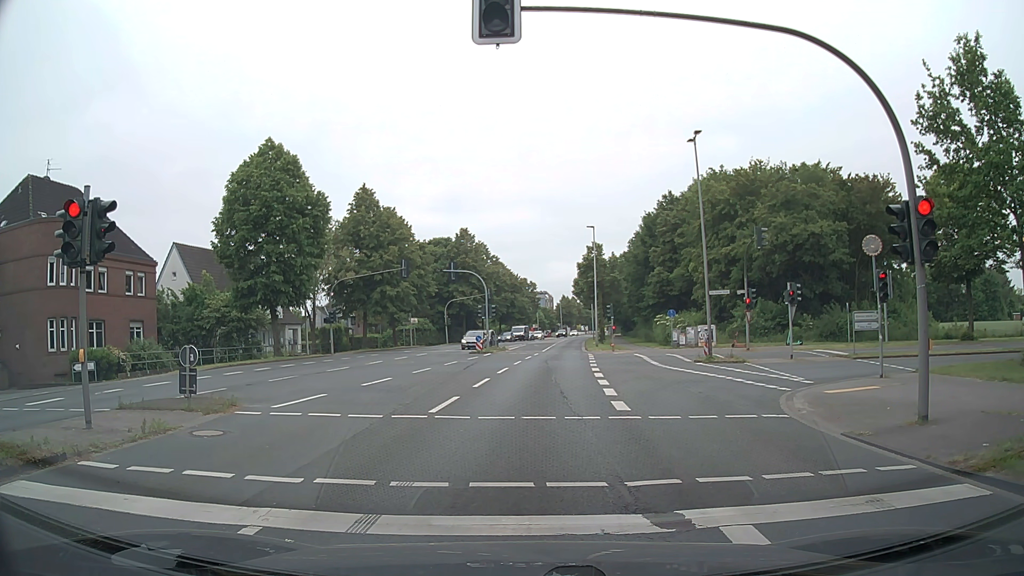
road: secondary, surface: asphalt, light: Day
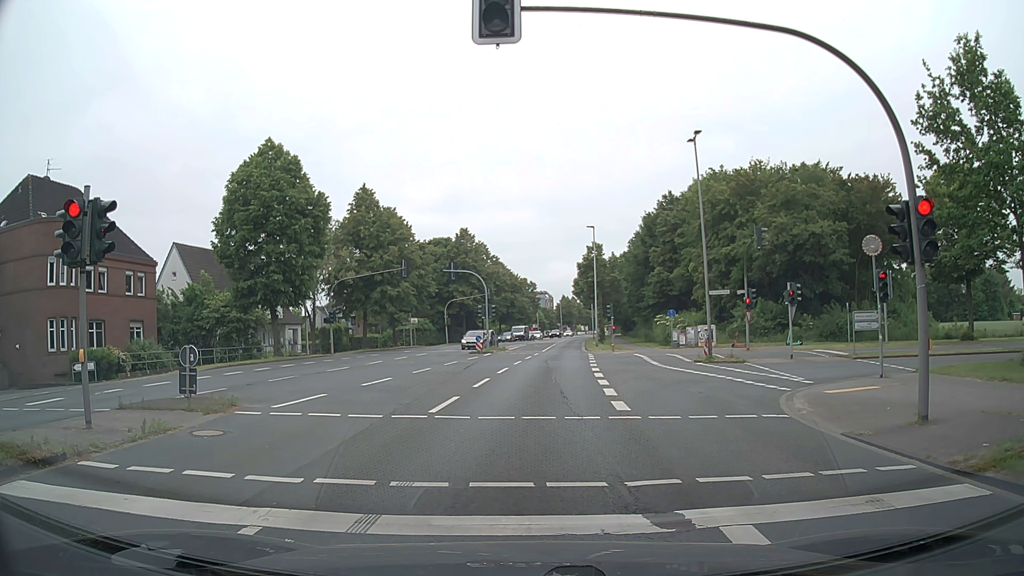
(0.0, 0.0) m; 0°
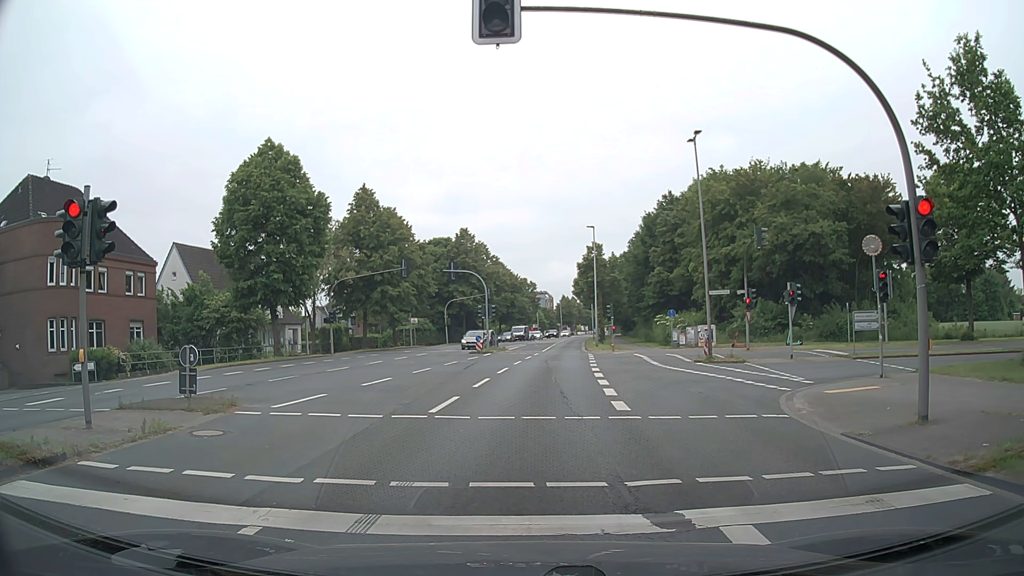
(0.0, 0.0) m; 0°
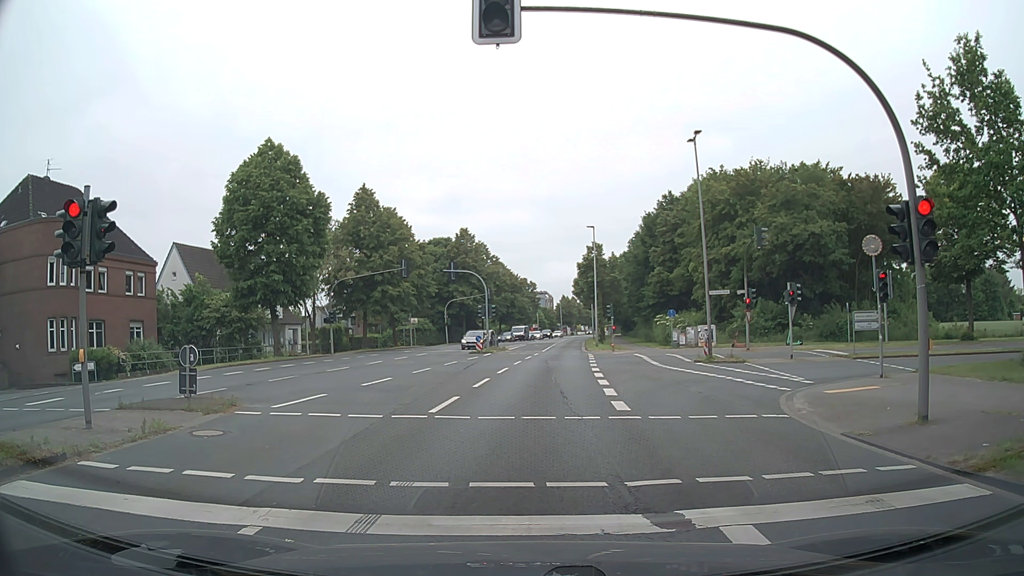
(0.0, 0.0) m; 0°
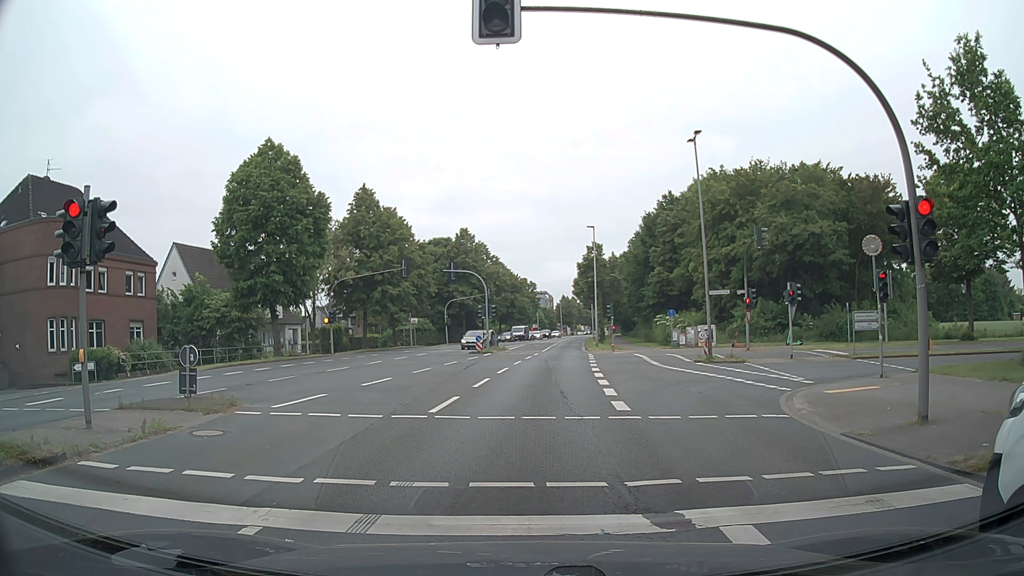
(0.0, 0.0) m; 0°
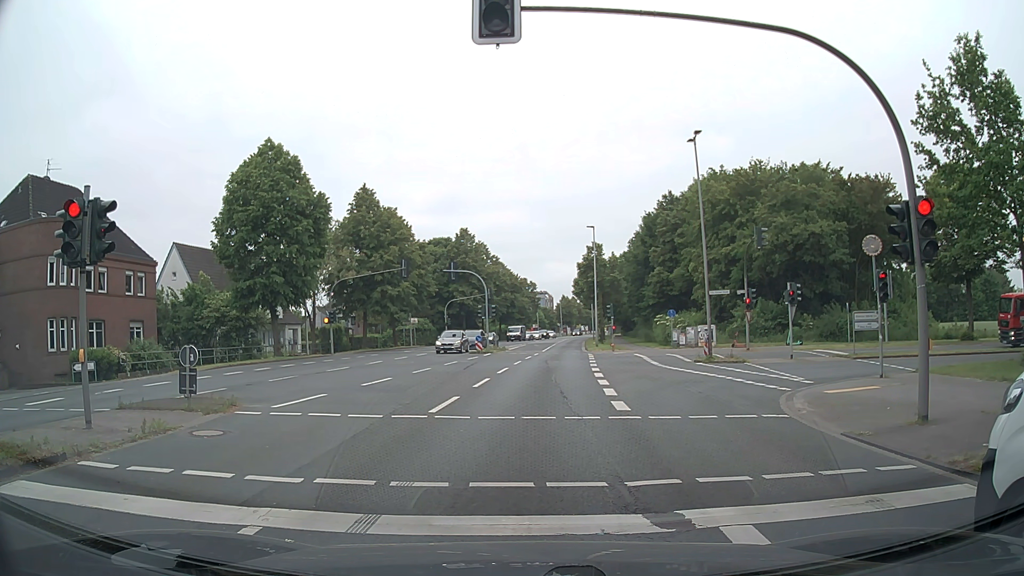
(0.0, 0.0) m; 0°
(0, +10) (+1, +20) (+2, +30) (+3, +40) (+4, +50) (+5, +60) (+6, +70) (+7, +80) (+9, +90) (+10, +99) m
